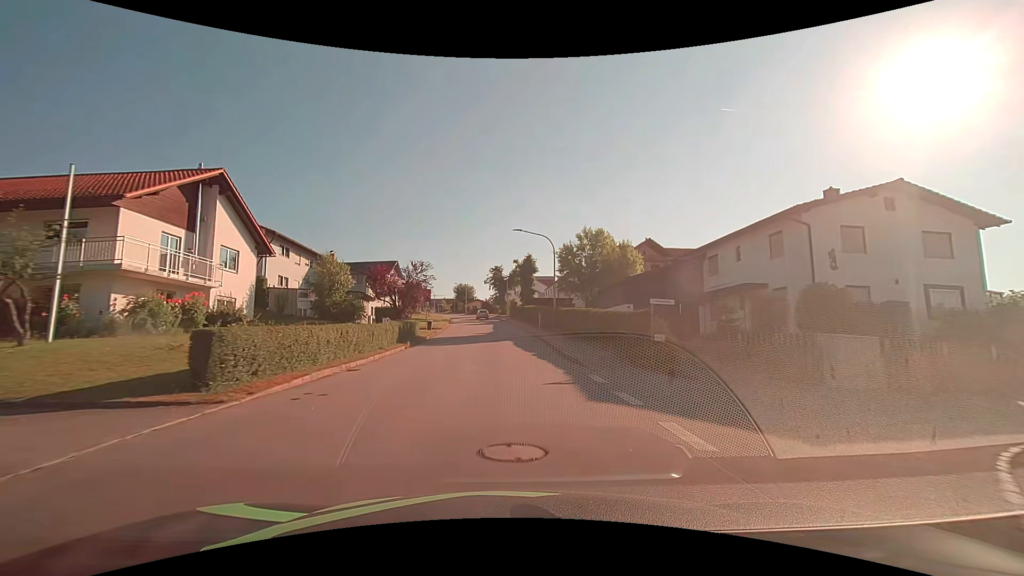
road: tertiary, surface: asphalt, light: Day
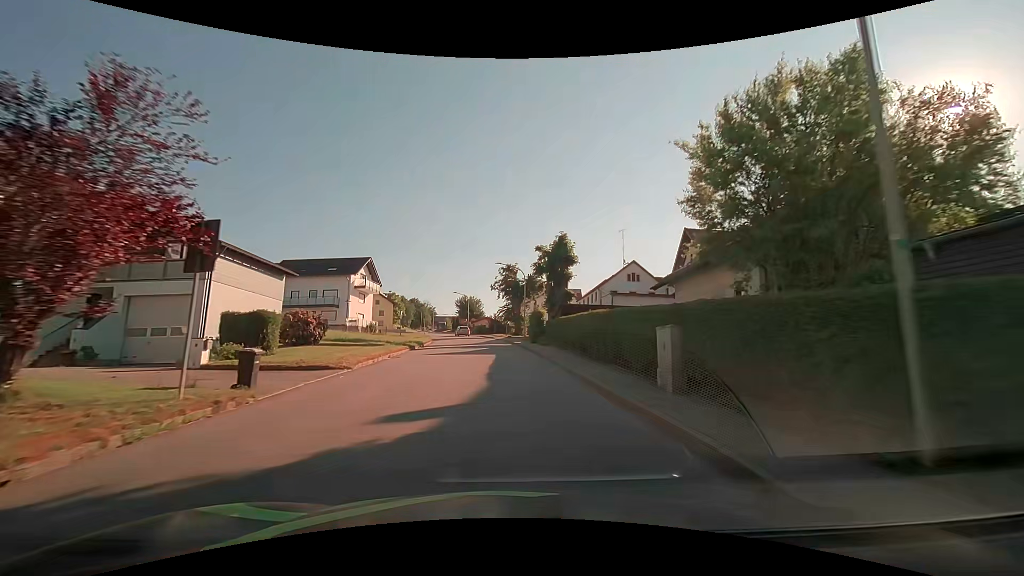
(-0.4, +29.9) m; -2°
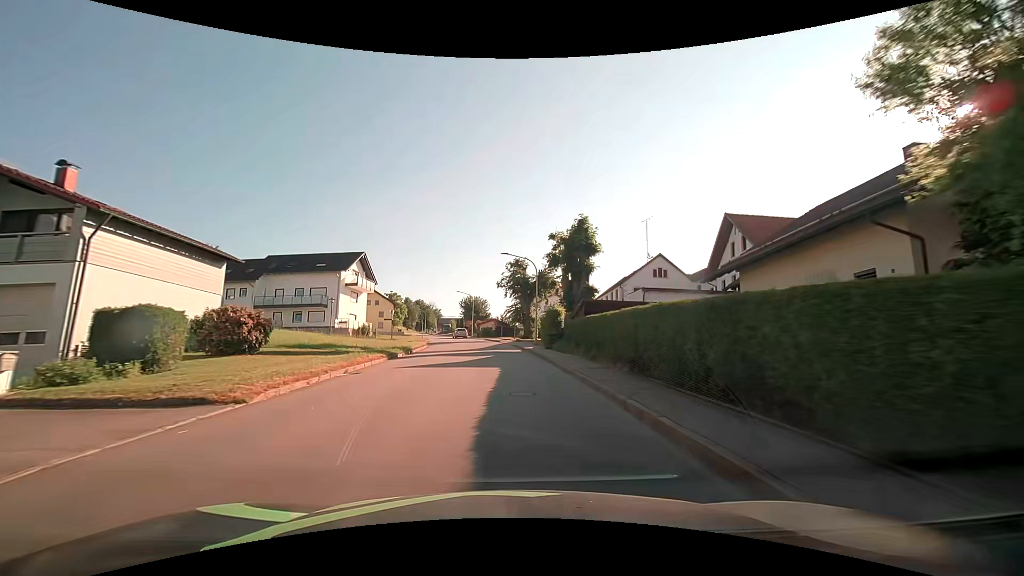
(-0.1, +7.4) m; -1°
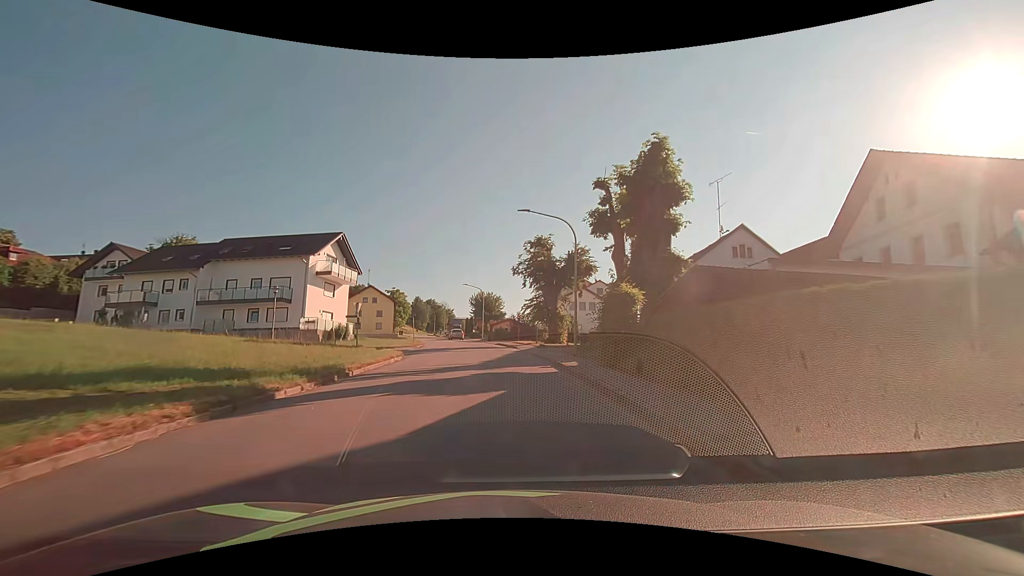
(-0.2, +14.9) m; -2°
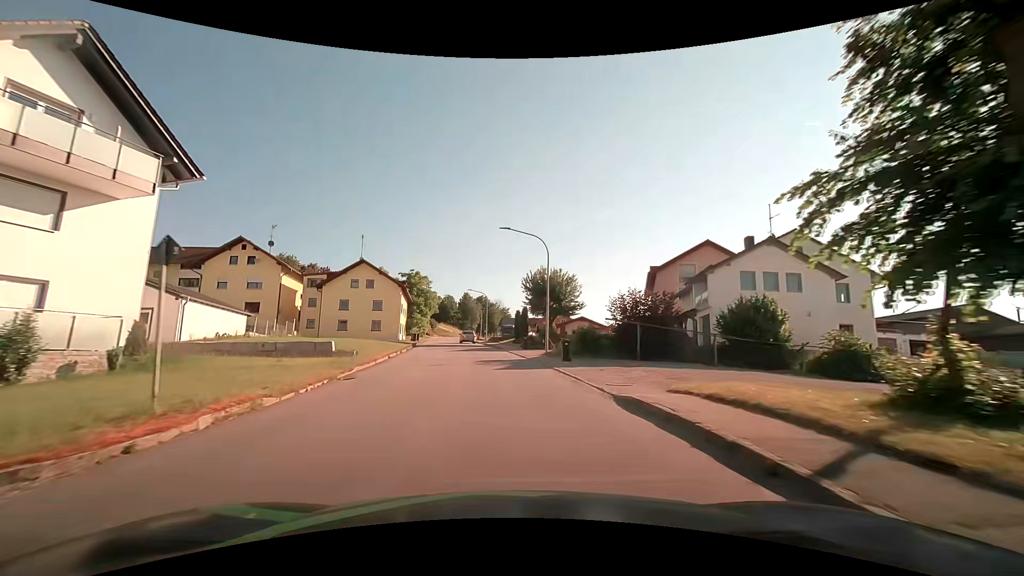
(-1.9, +38.0) m; -7°
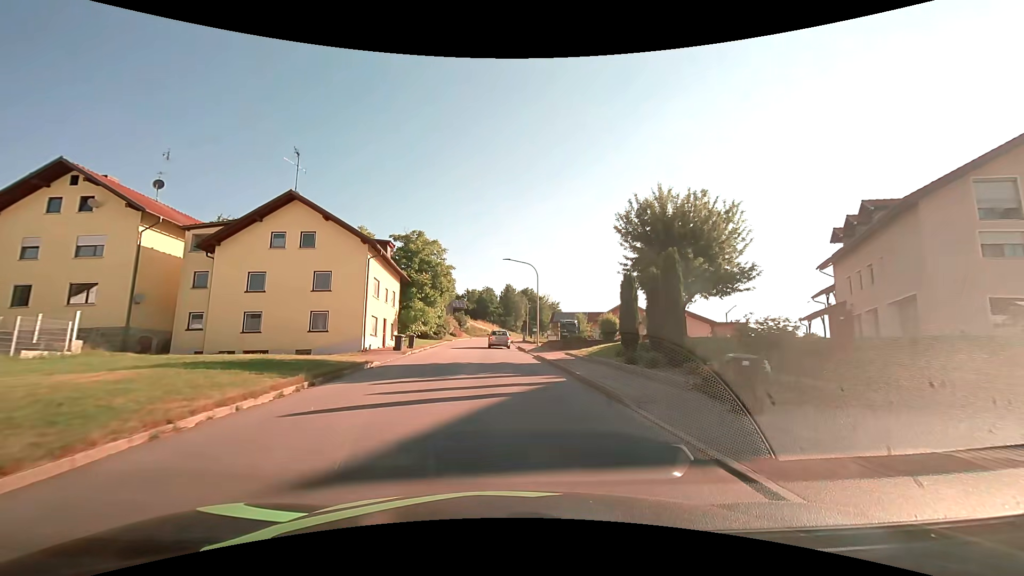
(-1.7, +29.6) m; -6°
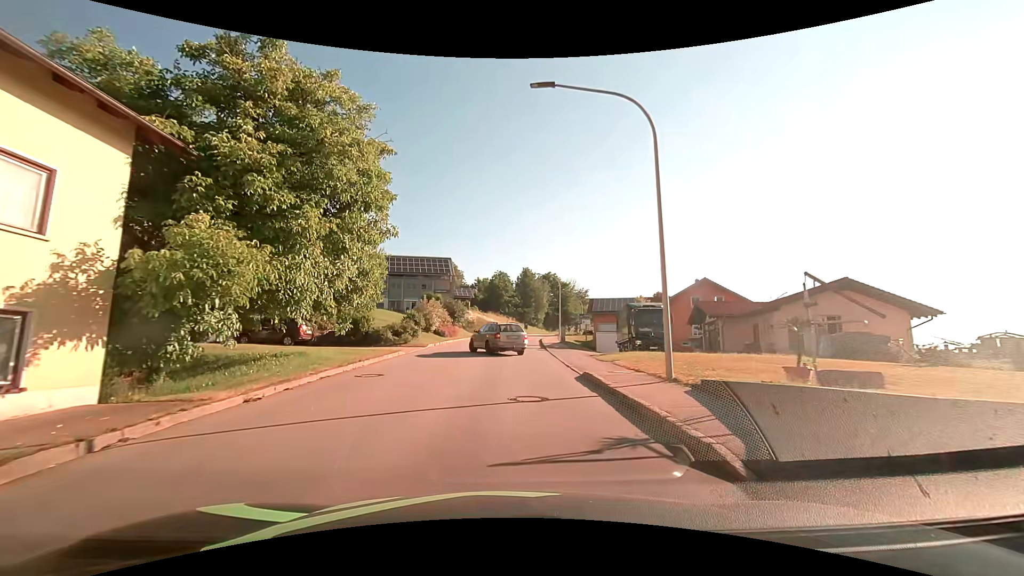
(-0.6, +29.0) m; -2°
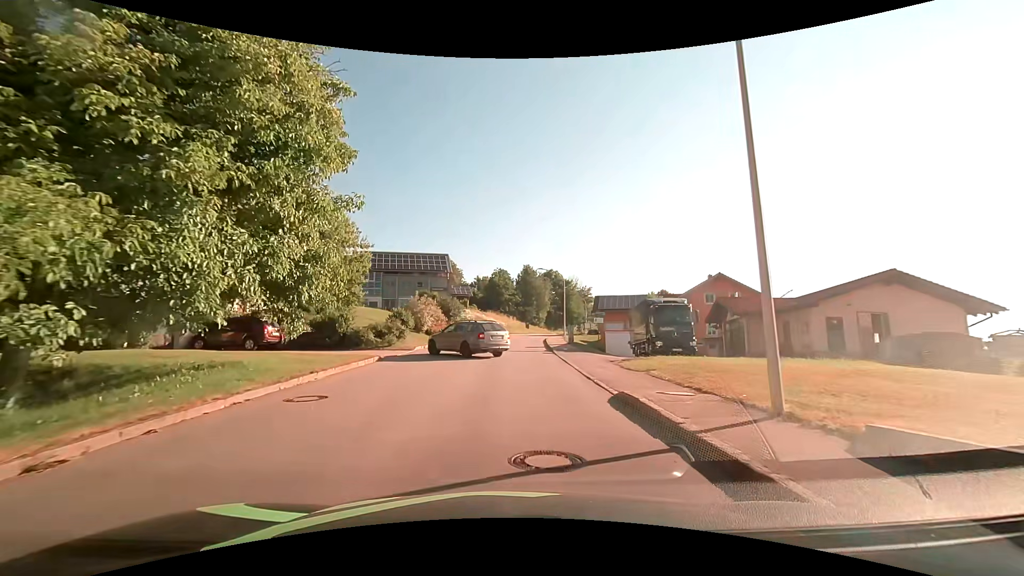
(0.0, +4.2) m; 0°
